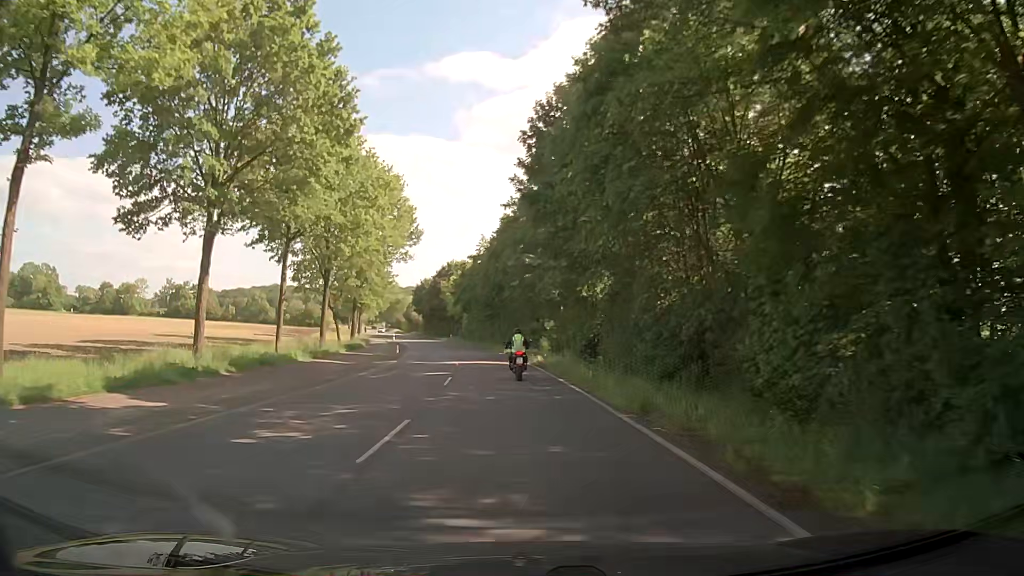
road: secondary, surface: asphalt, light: Day
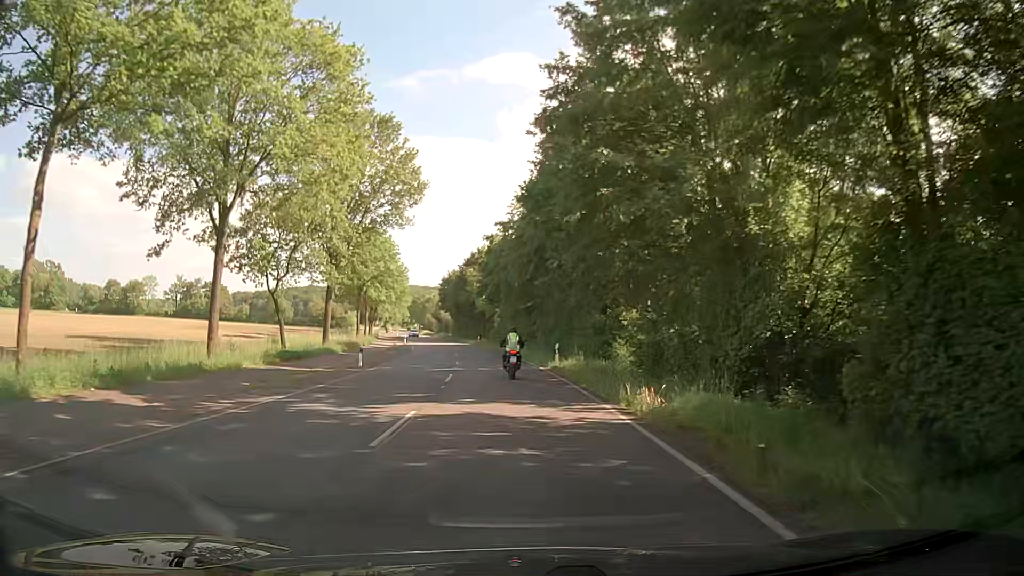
(-0.8, +23.4) m; -4°
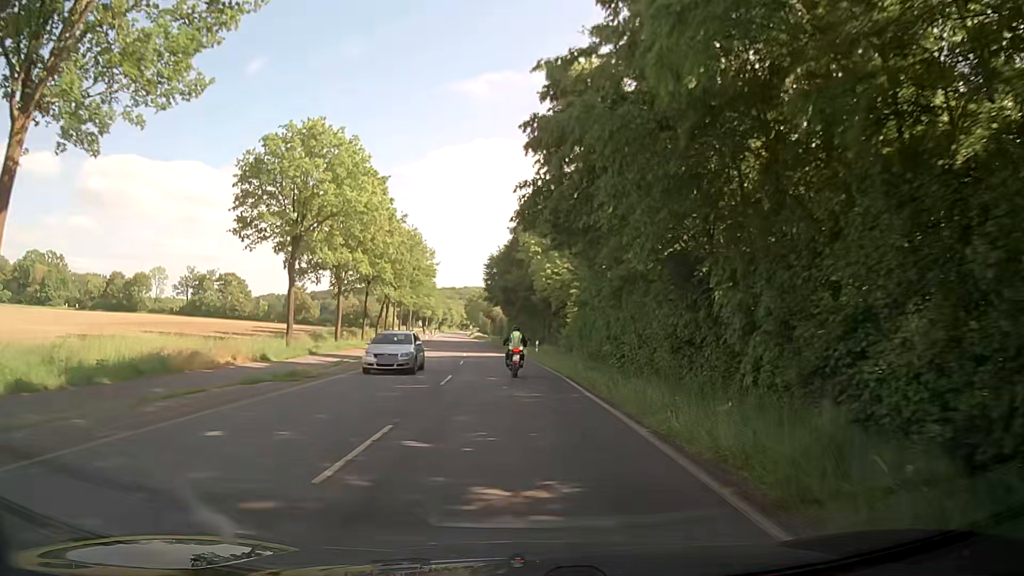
(-1.5, +38.7) m; -5°
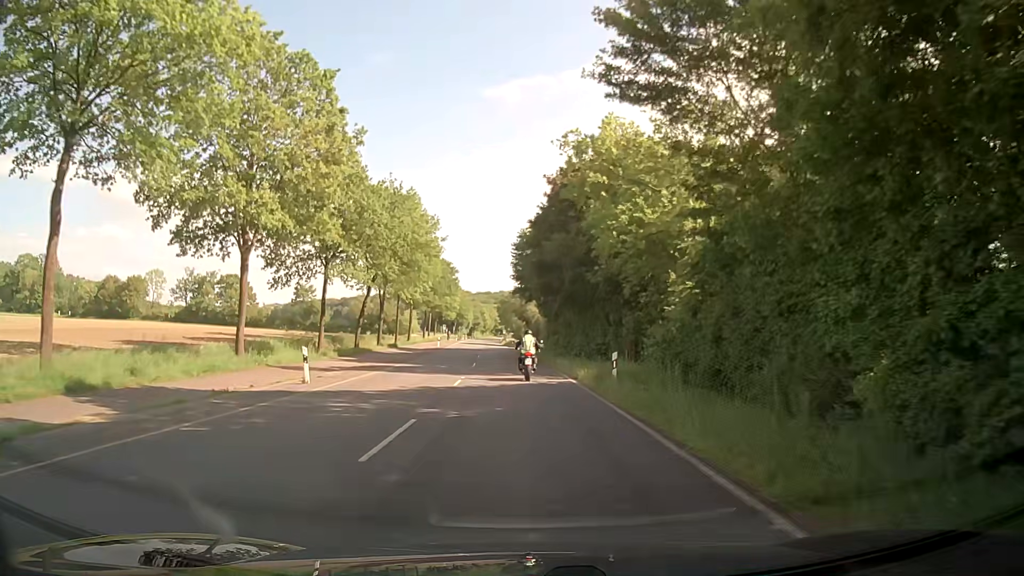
(-0.7, +23.1) m; -3°
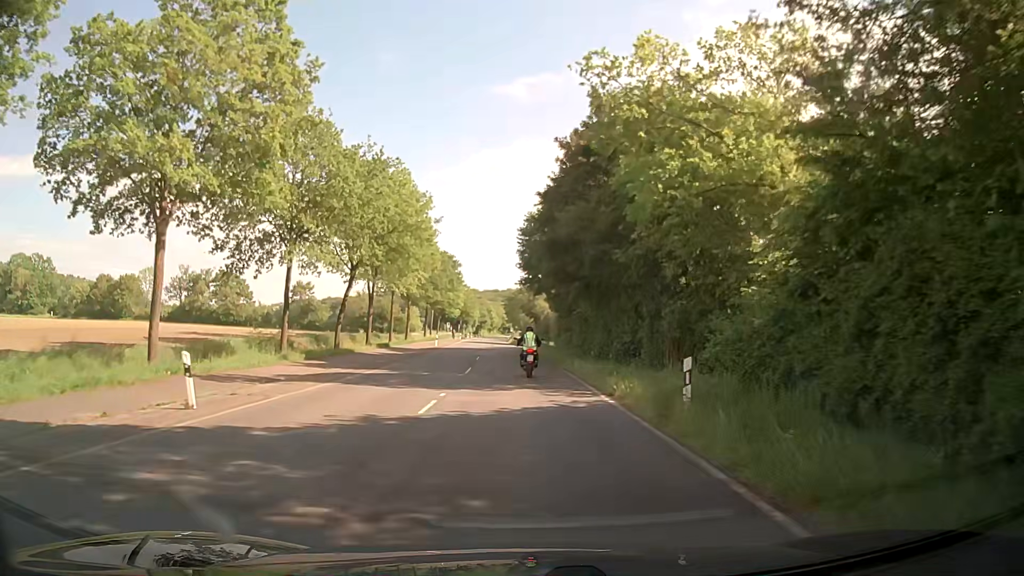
(0.0, +7.7) m; -1°
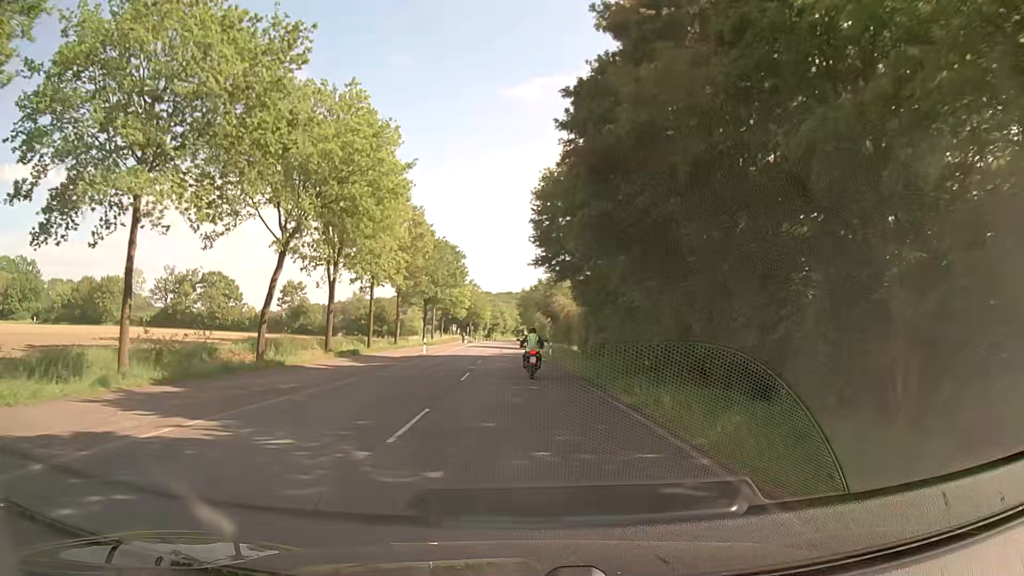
(0.0, +15.3) m; 0°
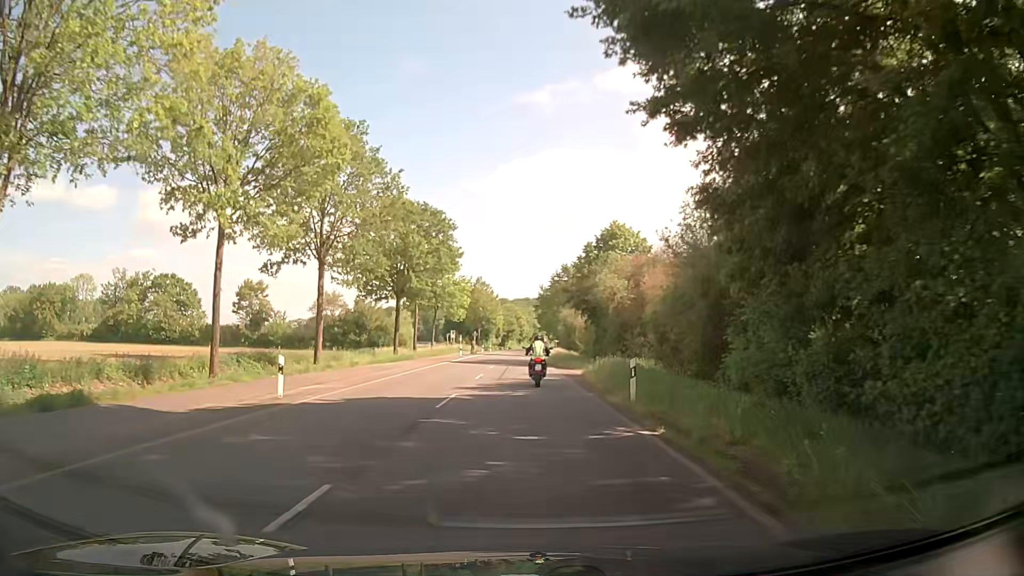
(-0.7, +30.5) m; -2°
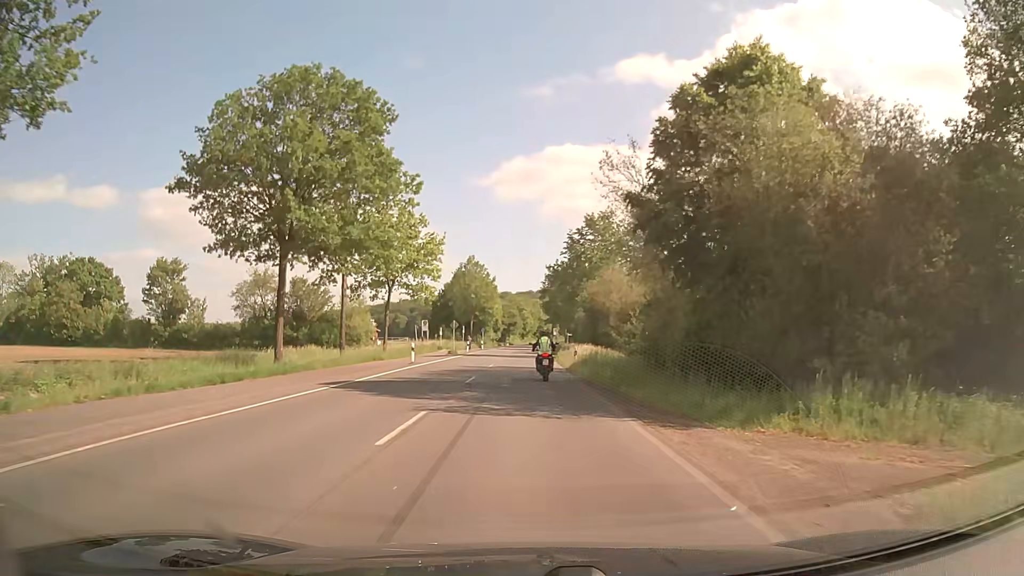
(0.0, +30.3) m; 0°
(0, +10) (0, +20) (0, +30) (0, +40) (0, +50) (0, +60) (0, +70) (0, +80) (0, +90) (0, +100) m
